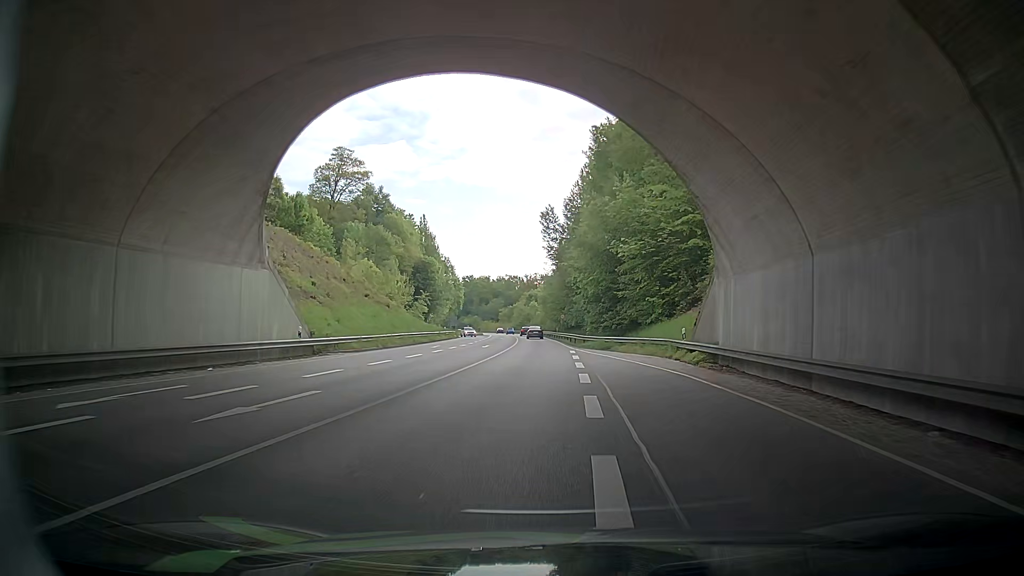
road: primary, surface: asphalt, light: Day
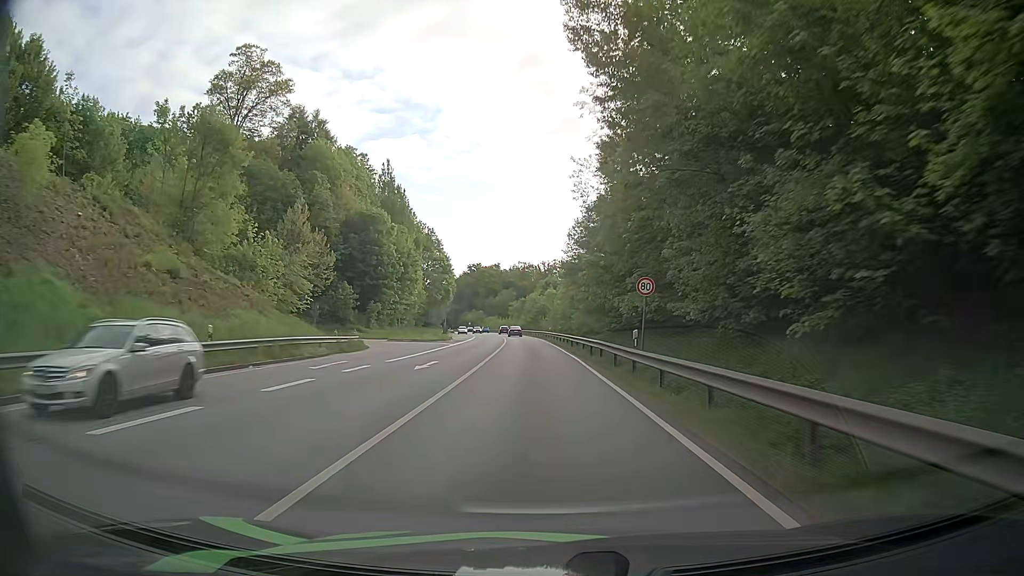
(0.0, +59.0) m; -1°
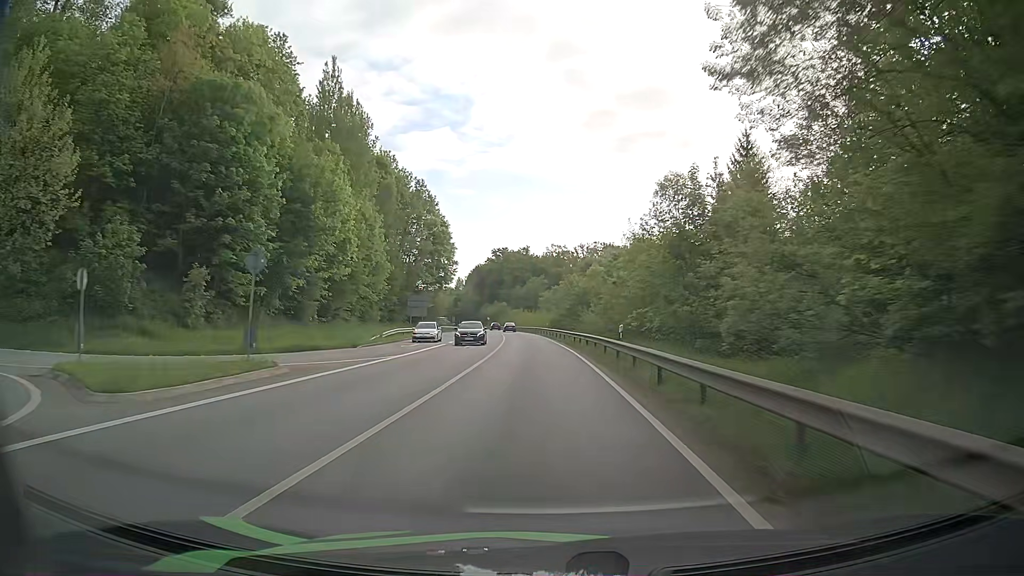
(-1.0, +48.4) m; -3°
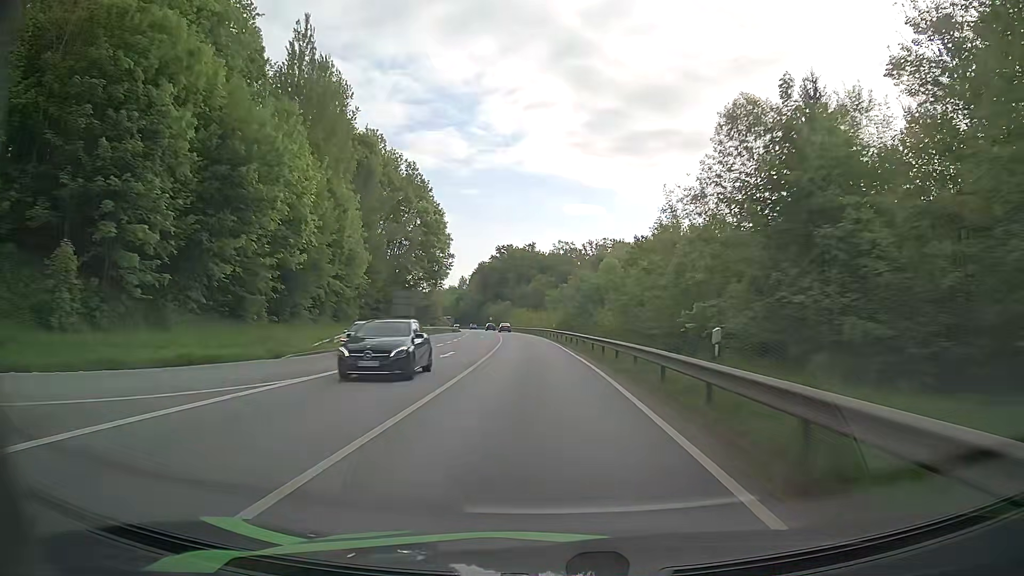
(-0.1, +11.9) m; -1°
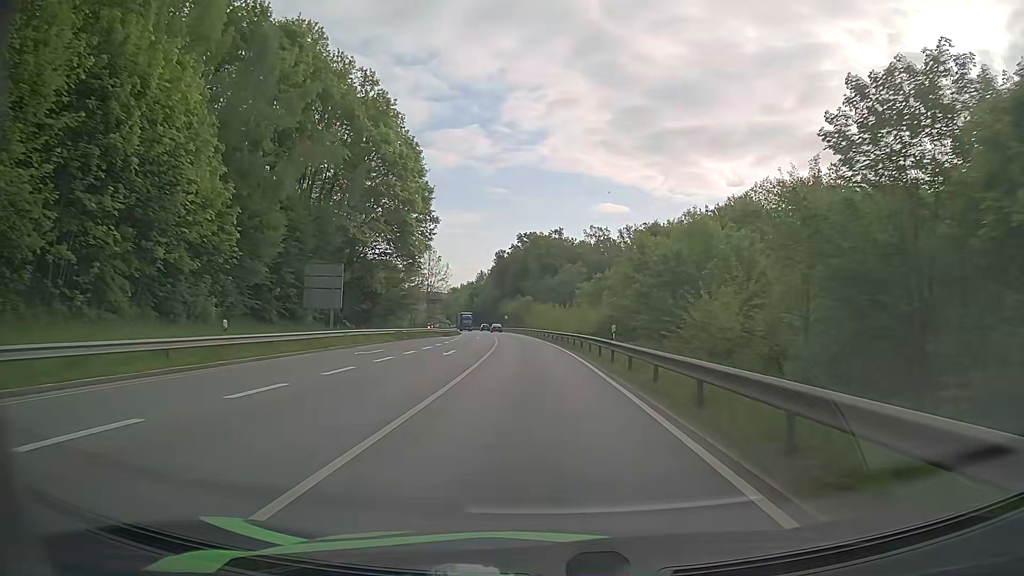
(-0.7, +35.5) m; -2°
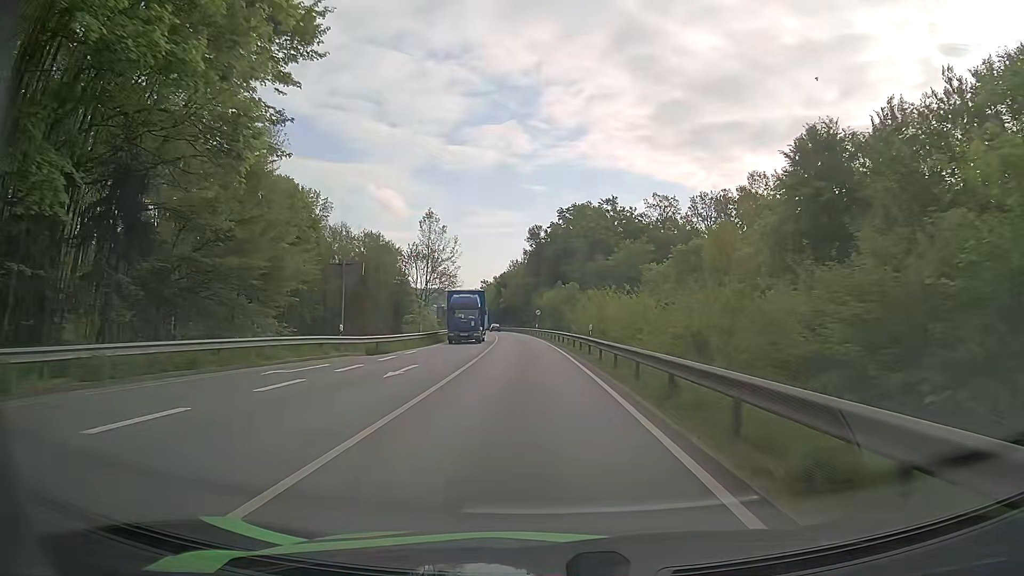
(-1.3, +46.8) m; -4°
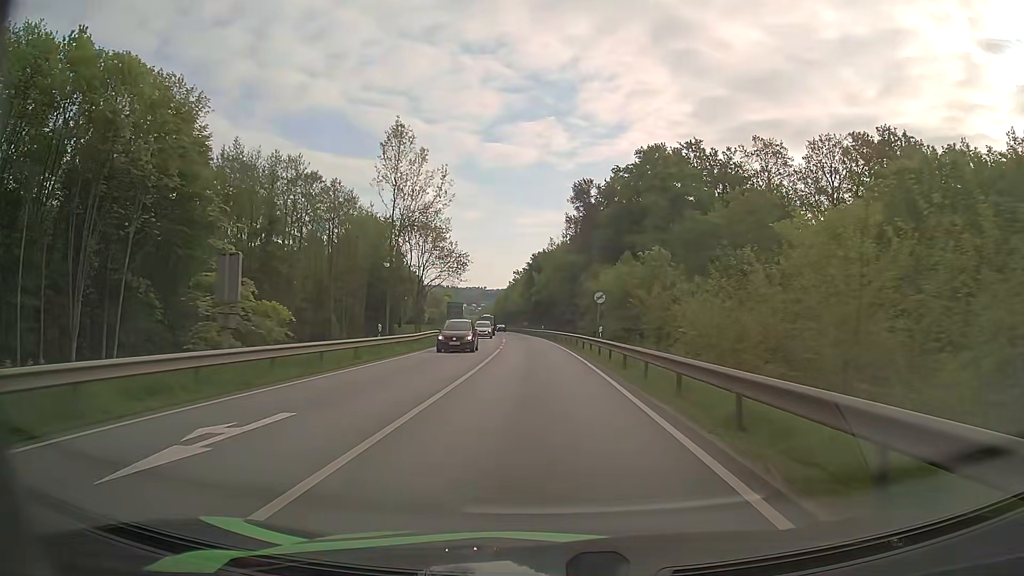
(-1.7, +47.5) m; -3°
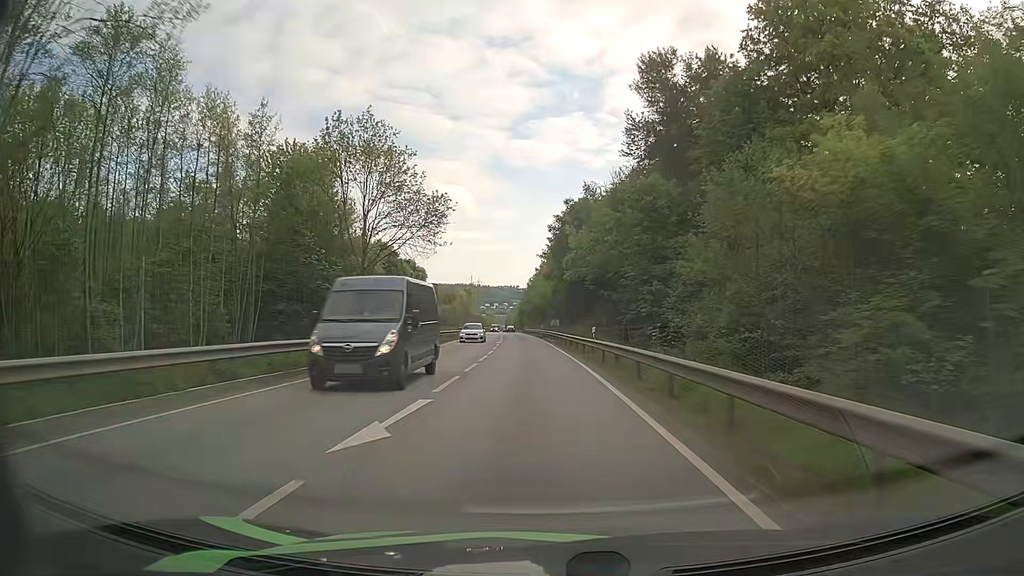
(-1.1, +48.4) m; -3°
(0, +10) (0, +20) (-1, +30) (-1, +40) (-2, +50) (-2, +60) (-3, +70) (-4, +80) (-4, +90) (-5, +100) m
